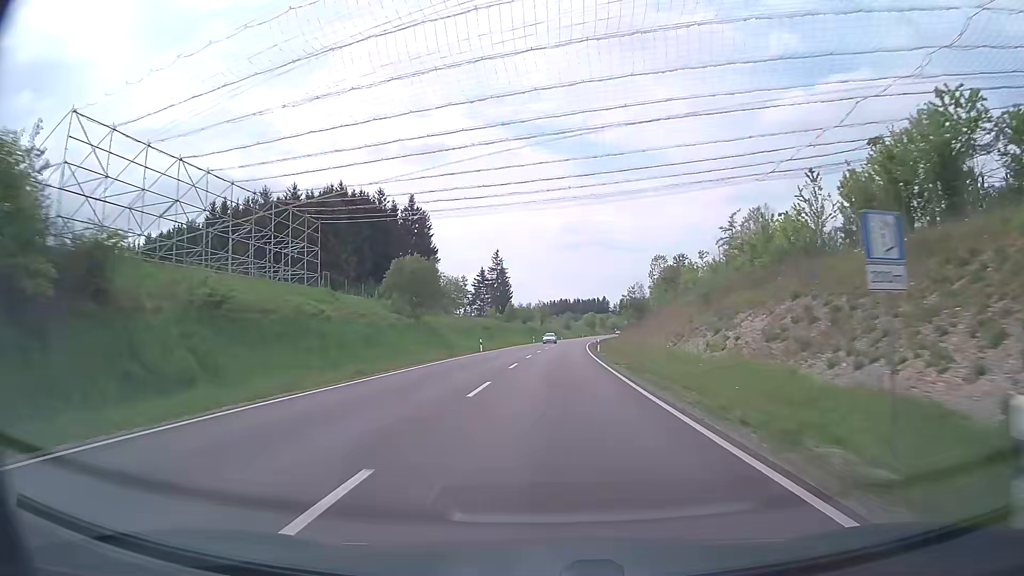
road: primary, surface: asphalt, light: Day
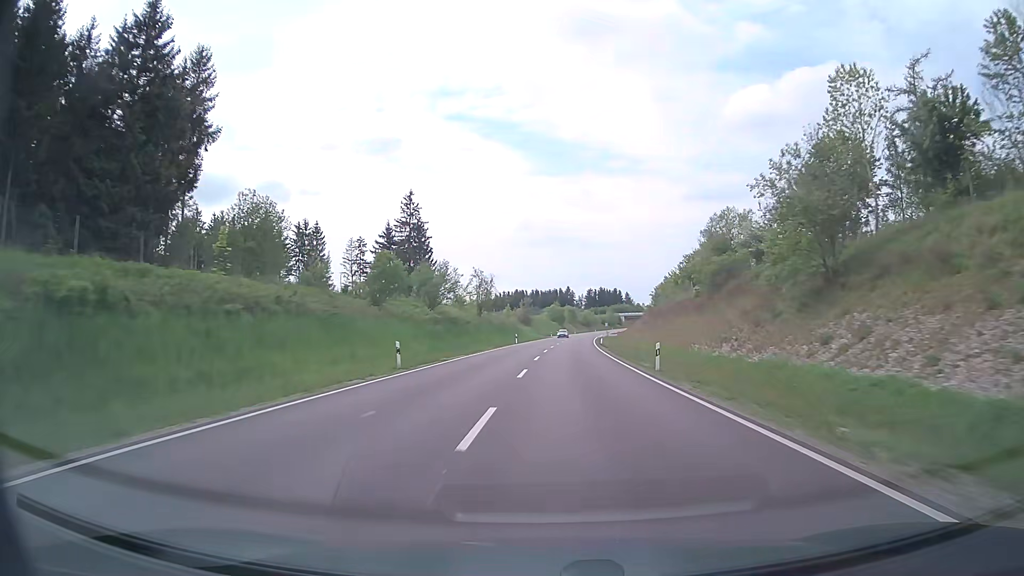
(+2.1, +79.3) m; +3°
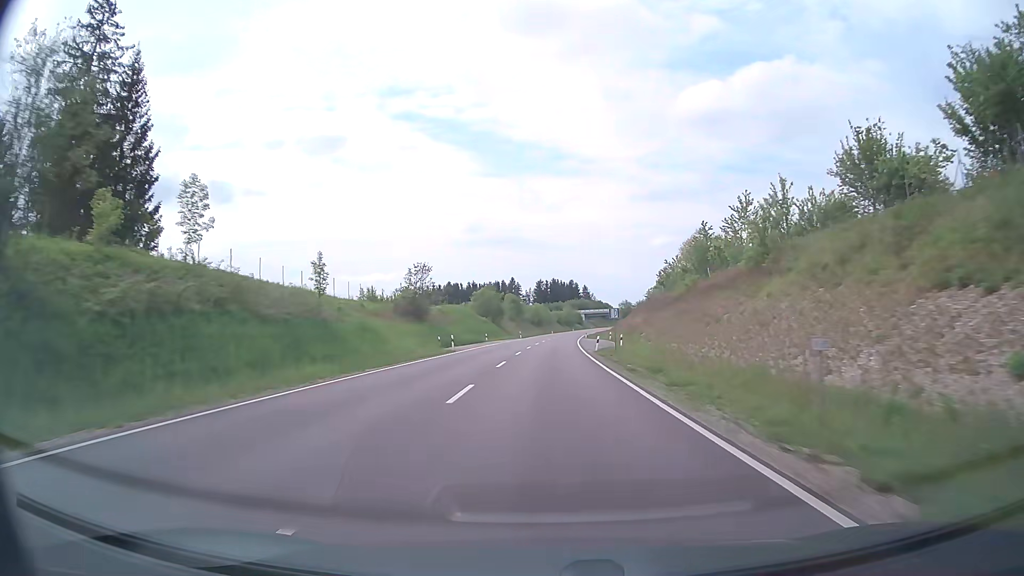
(+4.1, +79.6) m; +5°
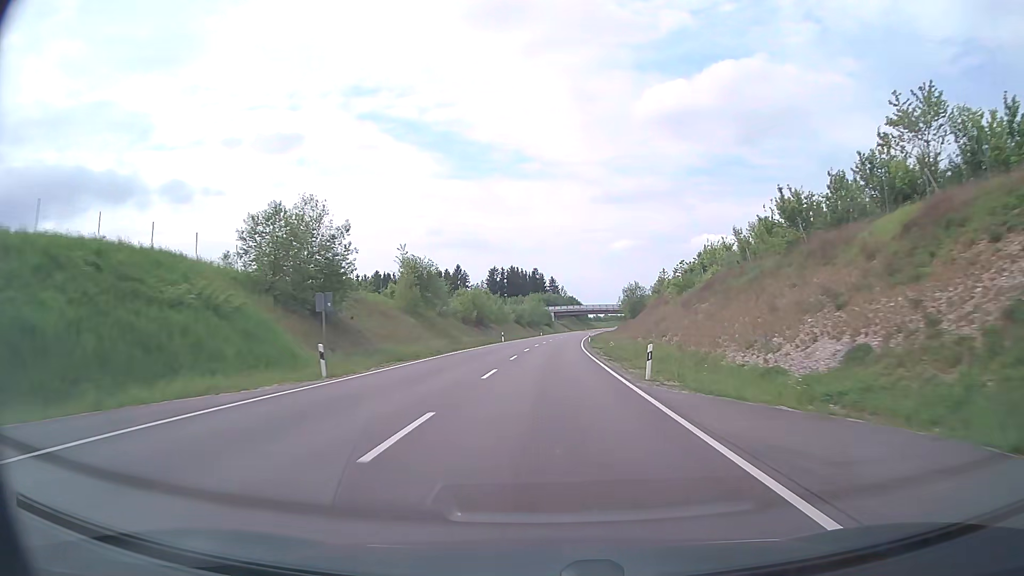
(+1.9, +77.8) m; +3°
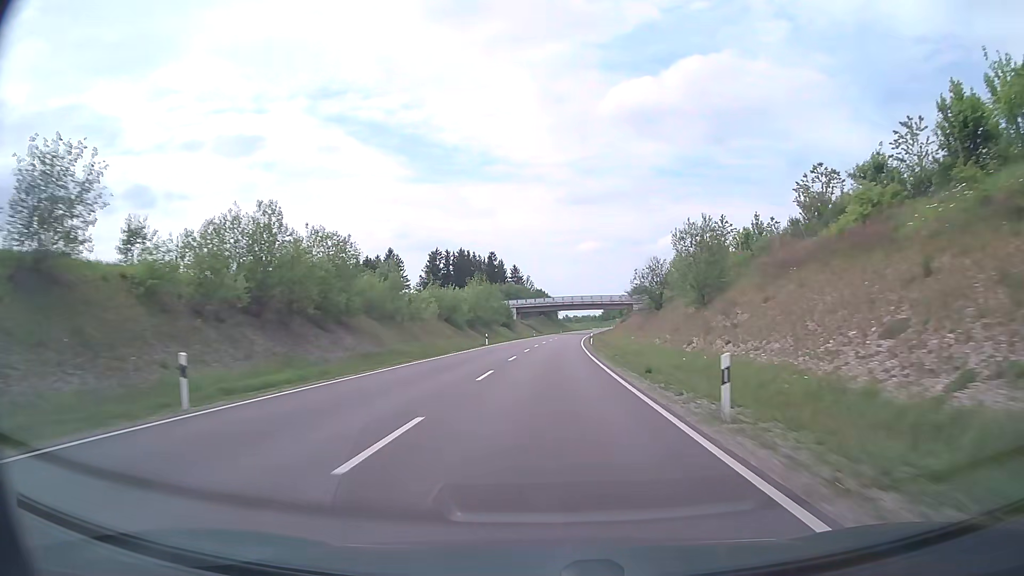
(+1.6, +60.8) m; +3°
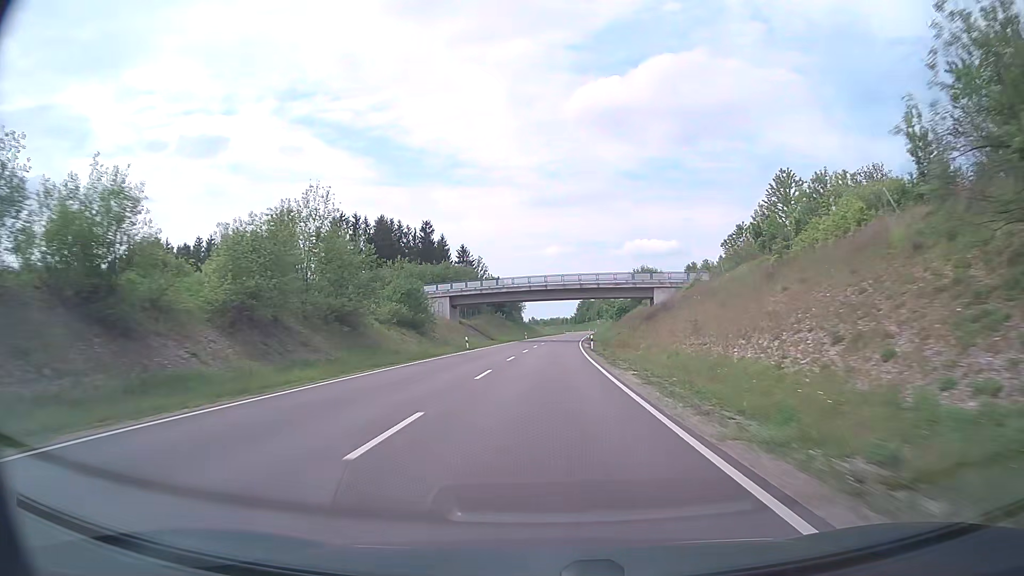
(+1.6, +59.5) m; +3°
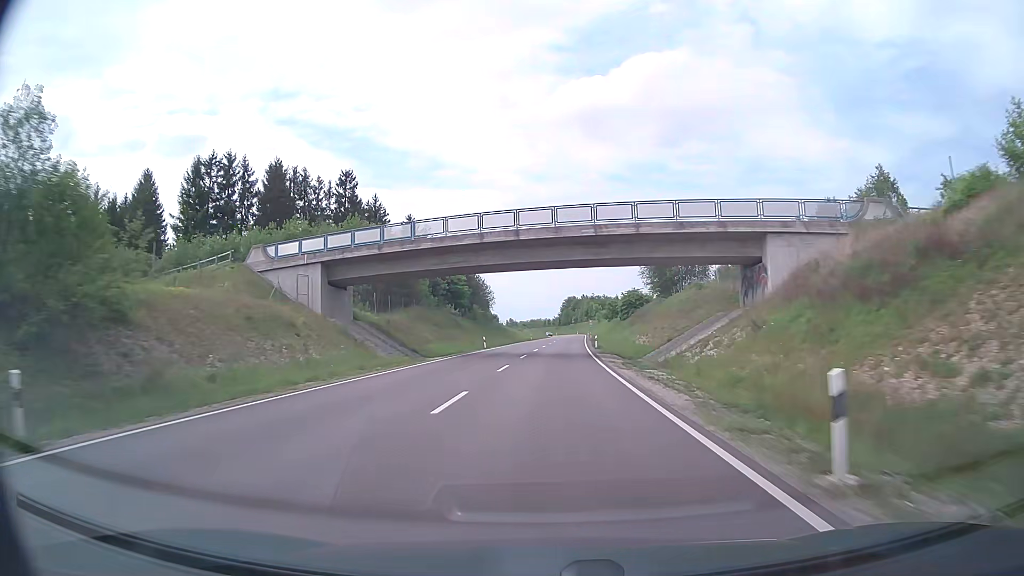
(+0.6, +44.1) m; +2°
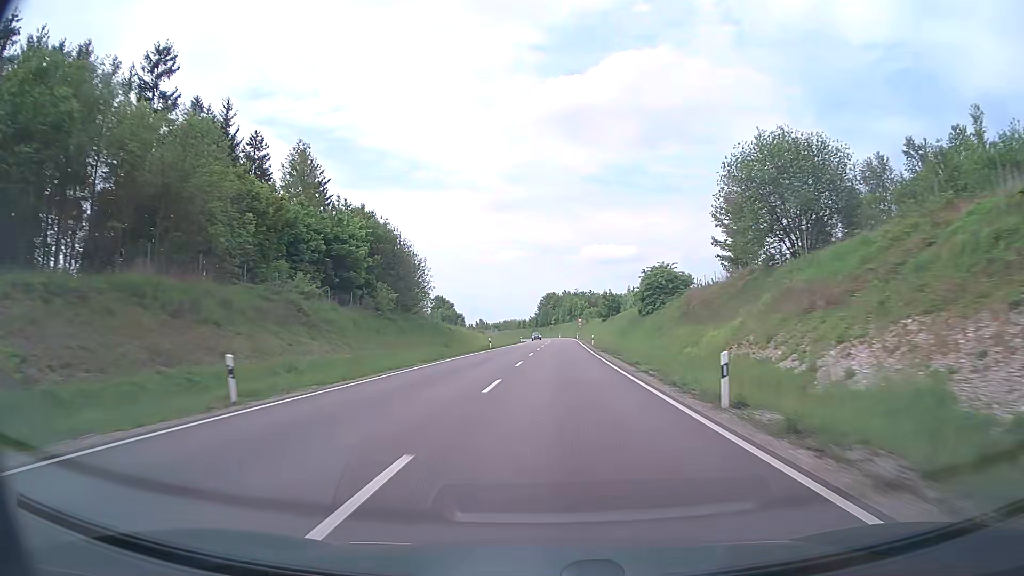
(+0.6, +44.4) m; +2°
(0, +10) (0, +20) (+1, +30) (+1, +40) (+1, +50) (+2, +60) (+2, +70) (+2, +80) (+3, +90) (+3, +100) m
